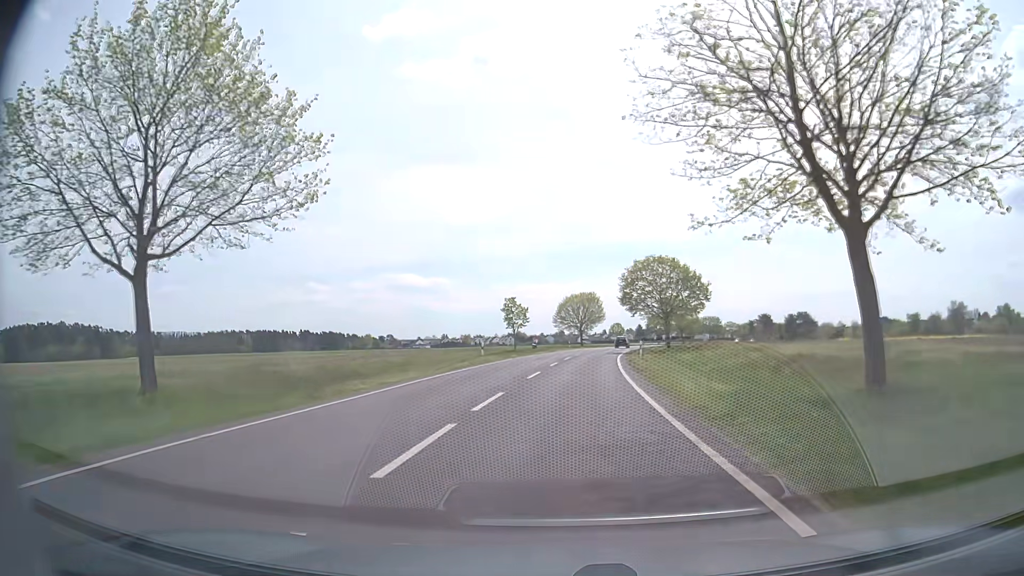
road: secondary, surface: asphalt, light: Day
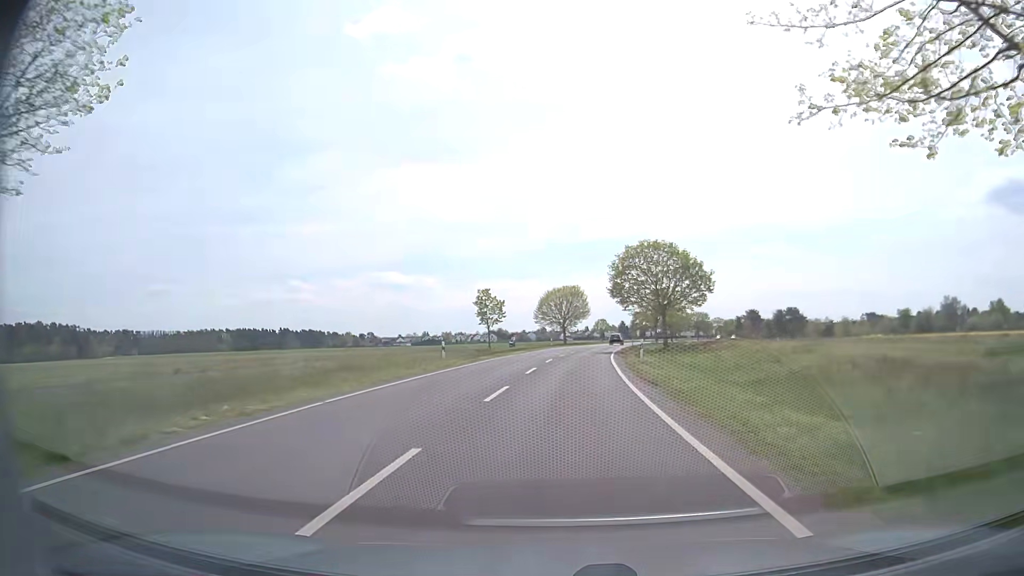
(+0.1, +8.5) m; +1°
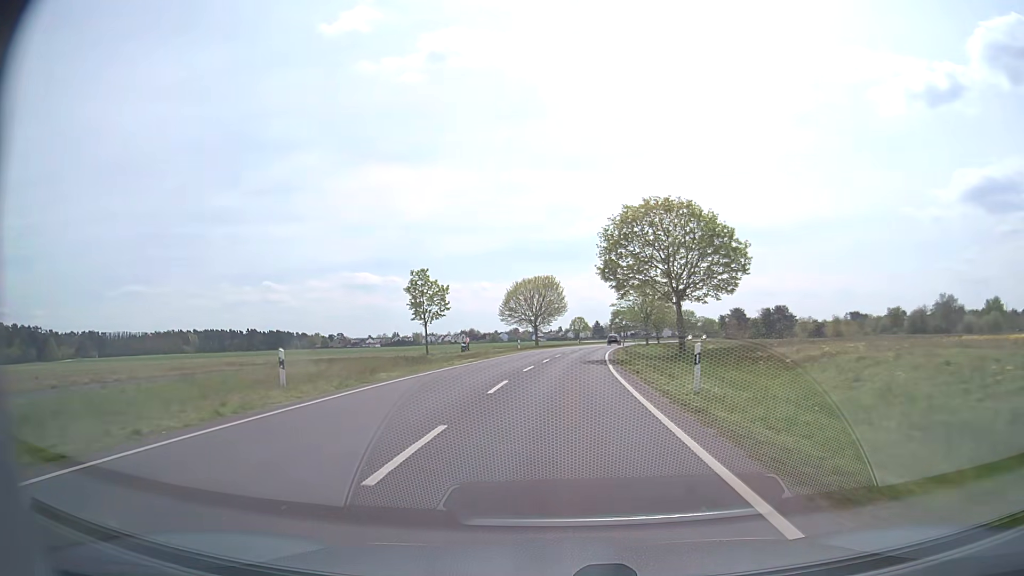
(+0.4, +17.9) m; +2°
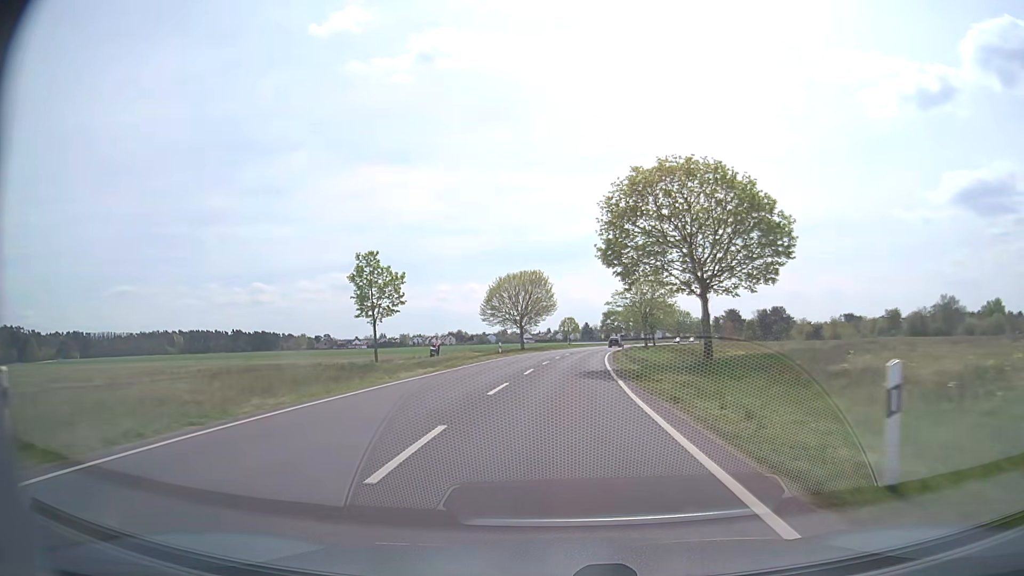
(+0.1, +9.5) m; +1°
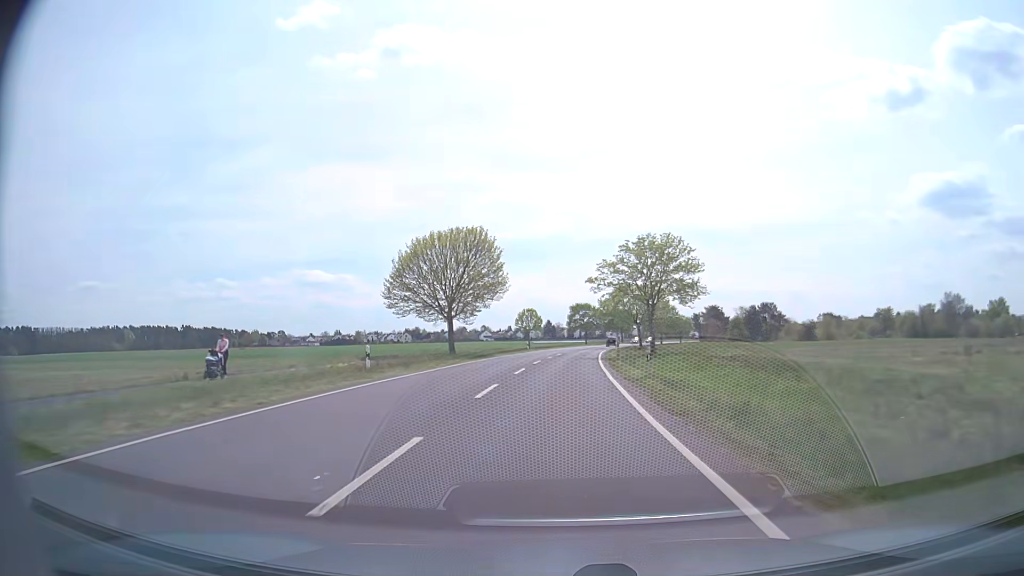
(+0.8, +30.2) m; +3°
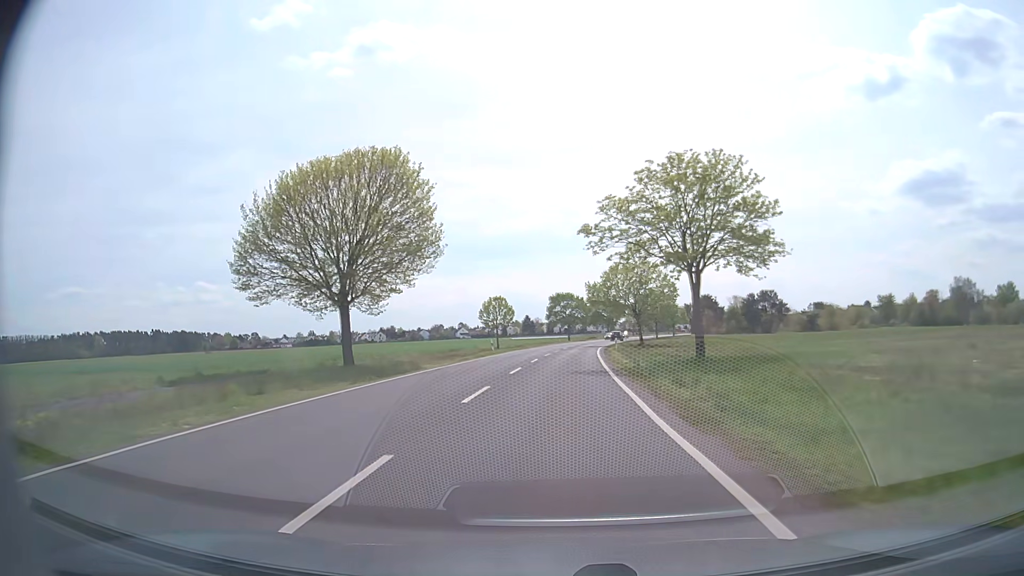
(+0.4, +20.9) m; +2°
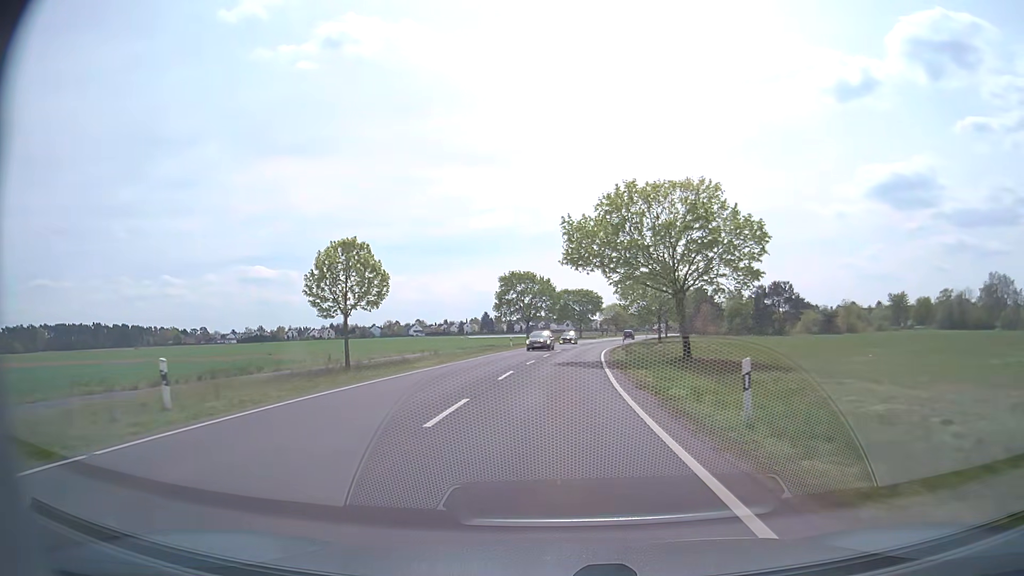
(+1.0, +41.8) m; +3°
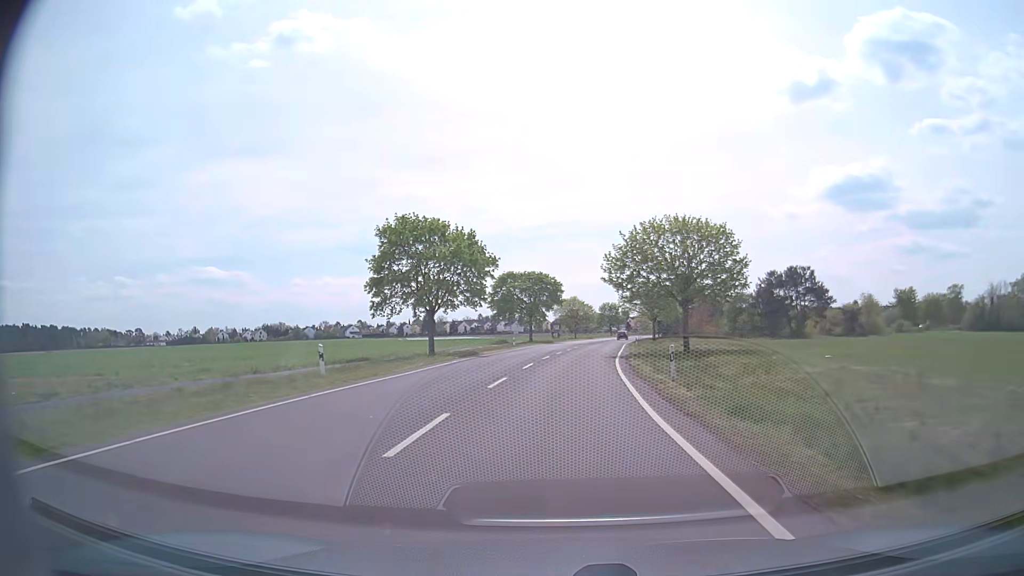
(+1.4, +40.9) m; +4°
(0, +10) (+1, +20) (+1, +30) (+2, +40) (+3, +50) (+4, +60) (+5, +70) (+6, +80) (+8, +90) (+9, +100) m
